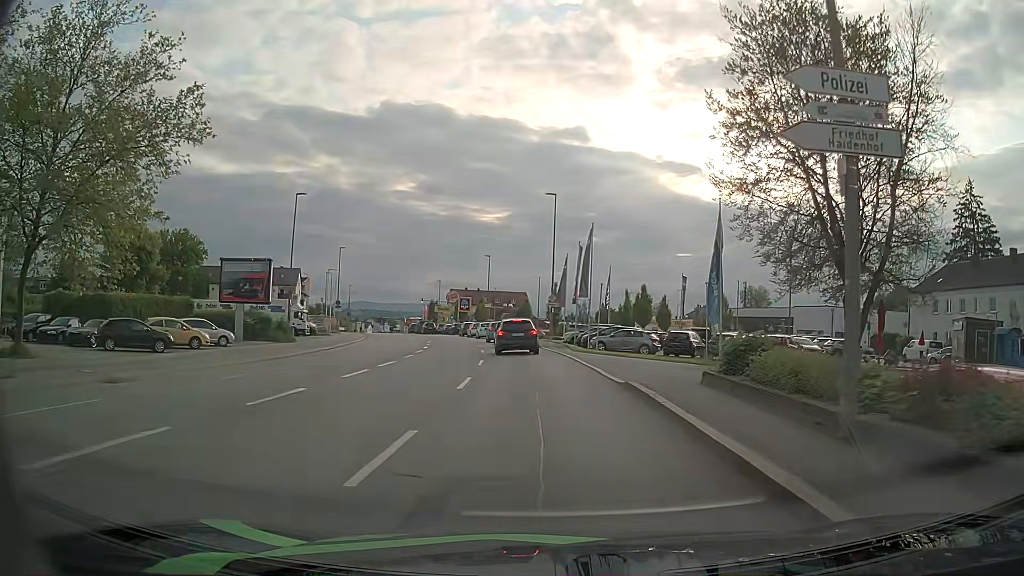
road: tertiary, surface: asphalt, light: Day
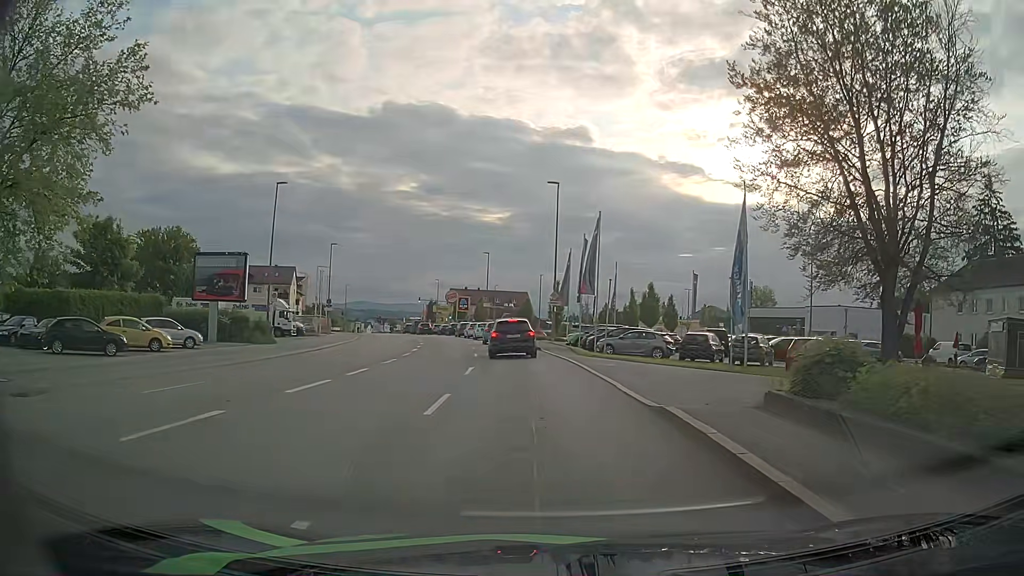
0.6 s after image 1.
(0.0, +4.0) m; 0°
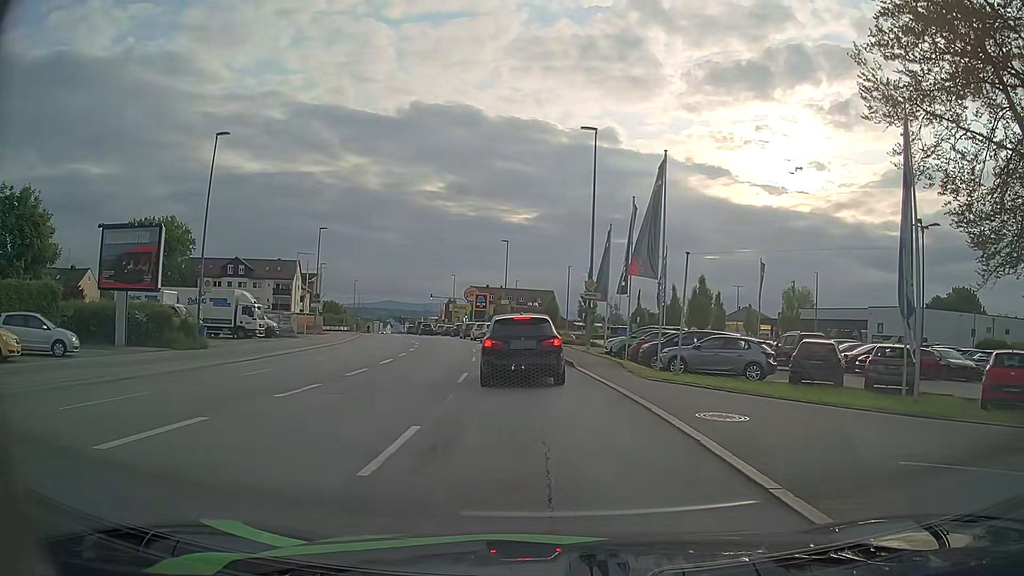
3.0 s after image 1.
(-0.2, +12.1) m; -2°
